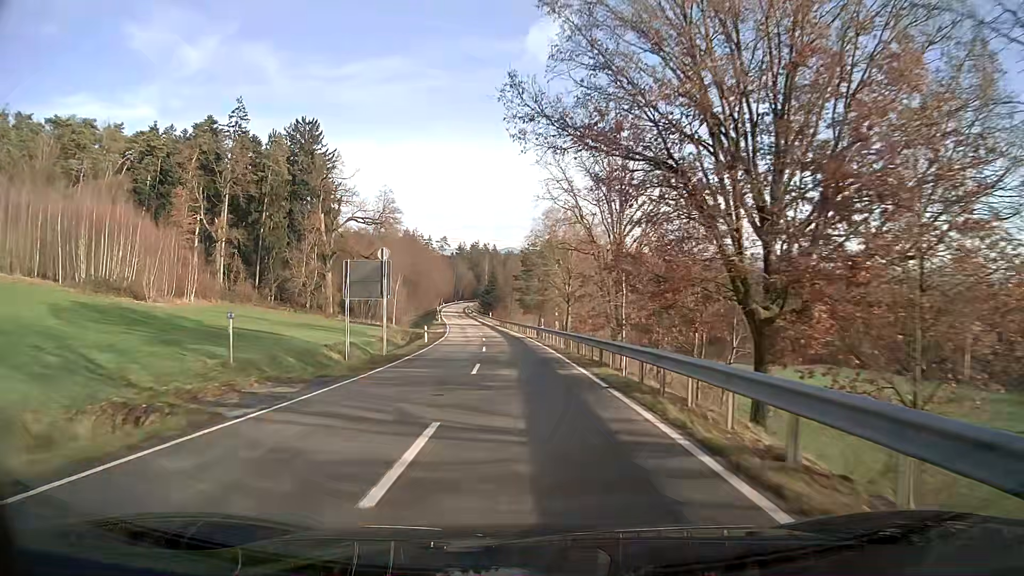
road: secondary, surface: asphalt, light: Day
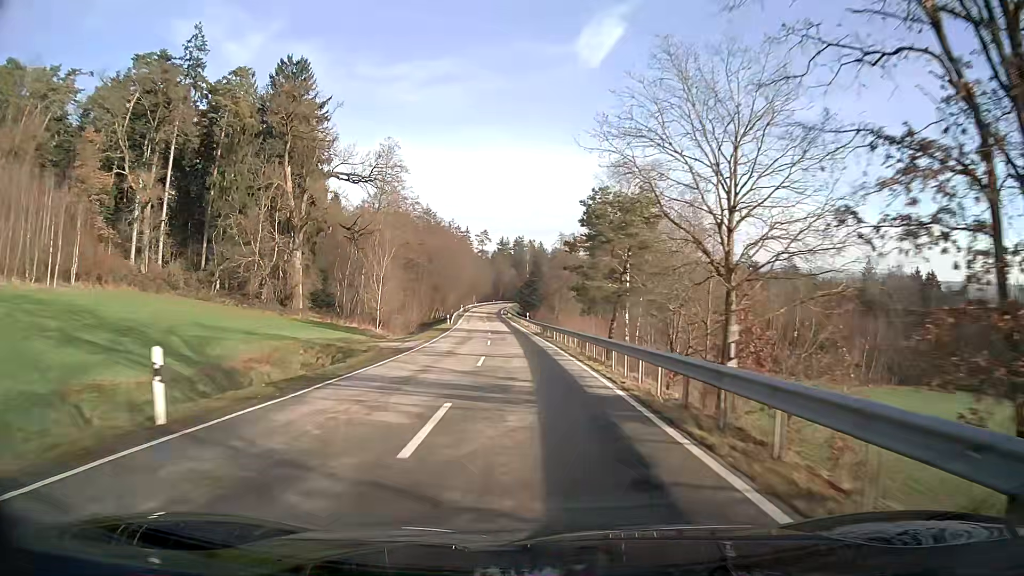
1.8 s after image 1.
(-1.3, +35.7) m; -4°
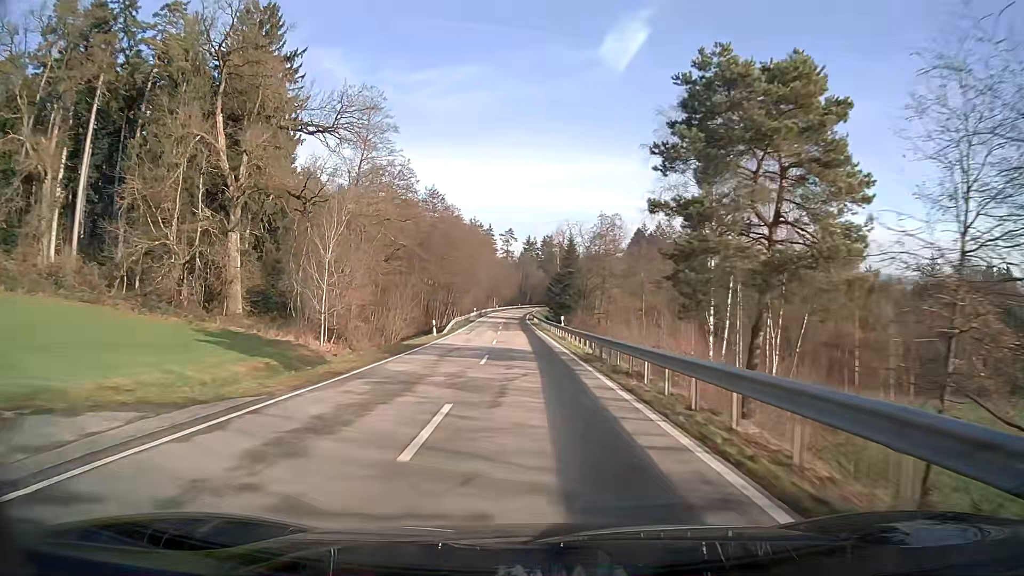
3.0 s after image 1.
(-0.4, +24.6) m; -2°
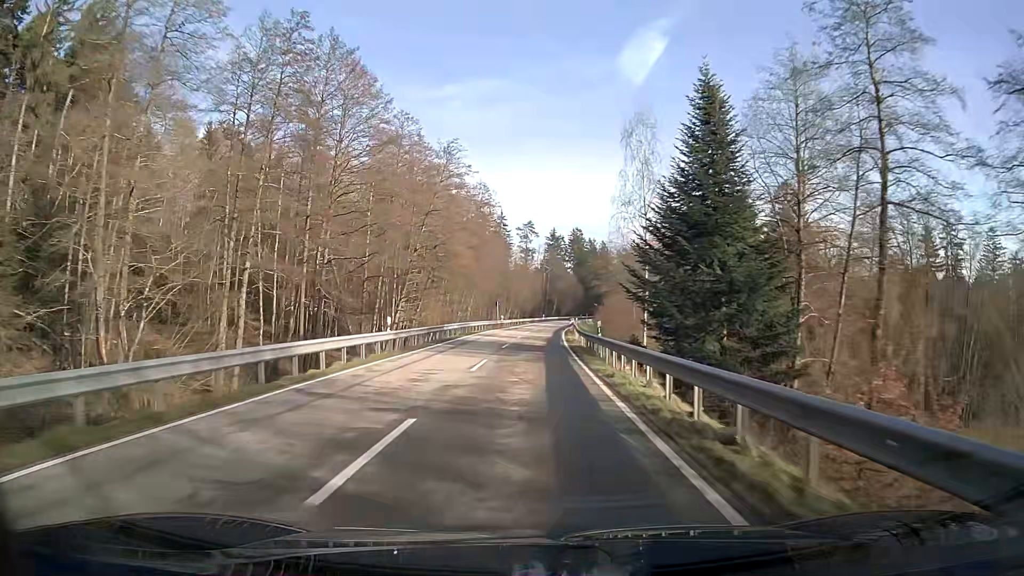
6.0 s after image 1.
(-1.3, +63.4) m; -2°
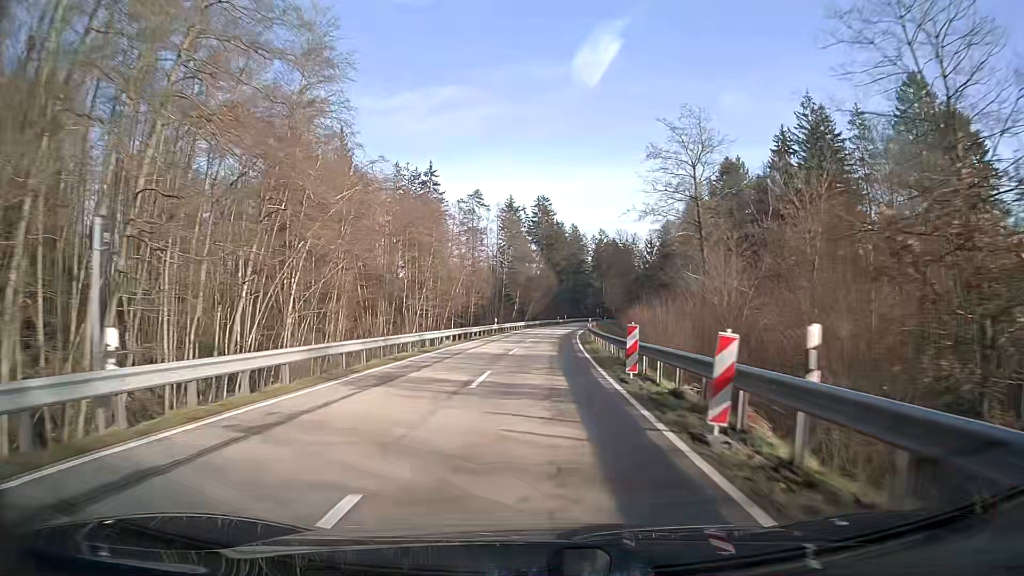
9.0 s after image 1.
(+2.2, +65.5) m; +4°
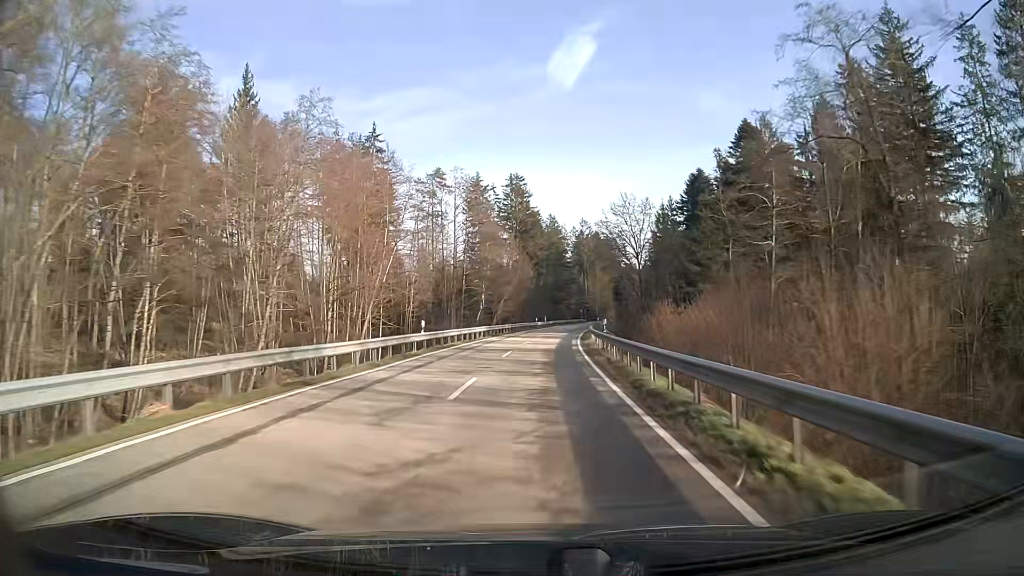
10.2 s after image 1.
(+0.5, +26.7) m; +2°
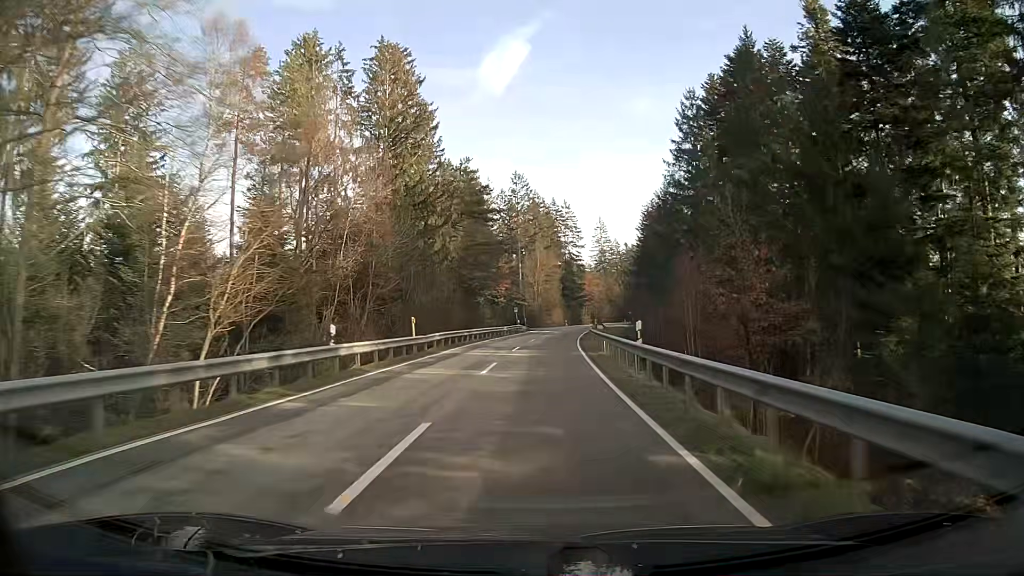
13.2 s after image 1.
(+3.6, +67.8) m; +6°
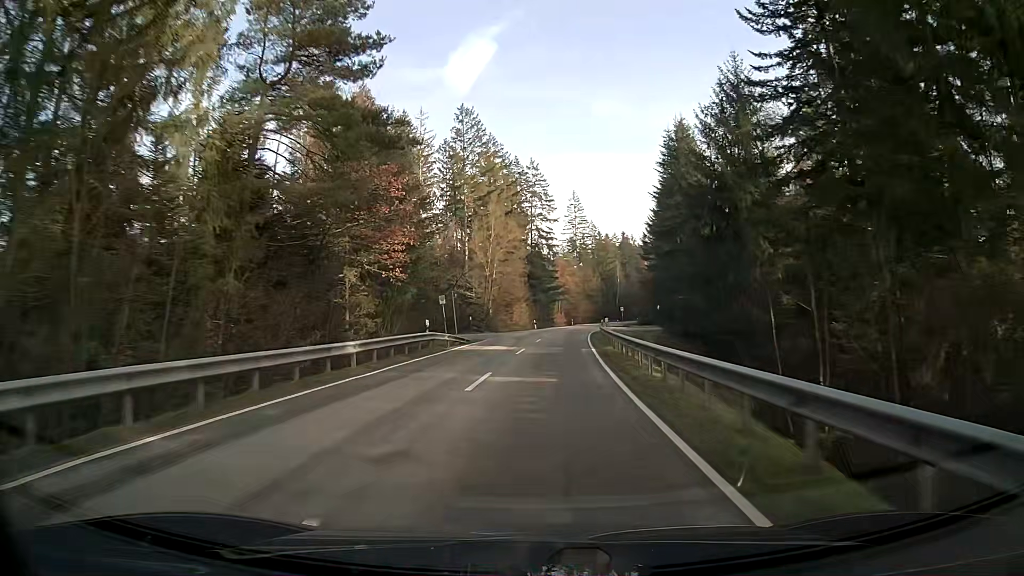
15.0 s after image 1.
(+1.2, +41.4) m; +3°
